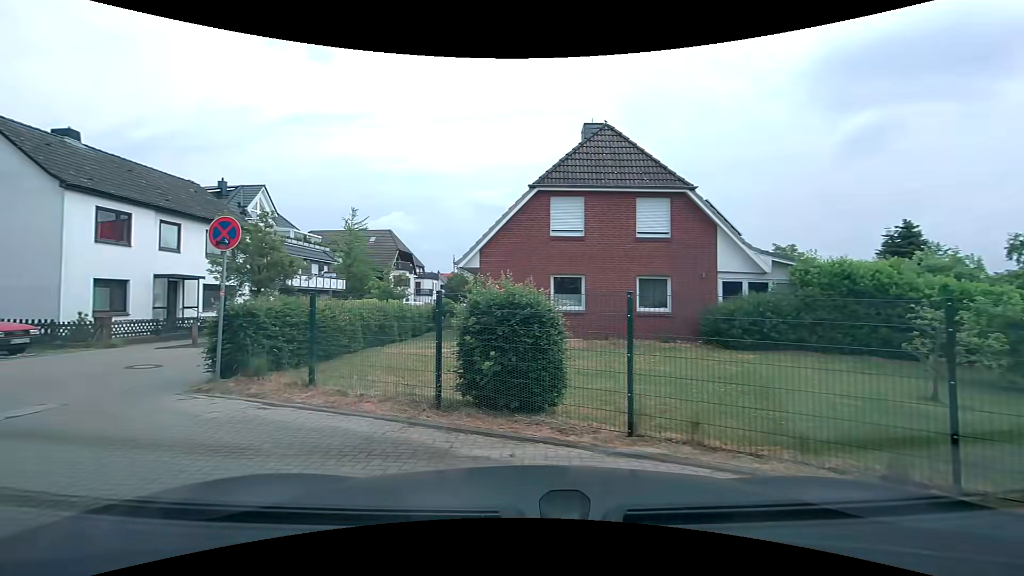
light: Day
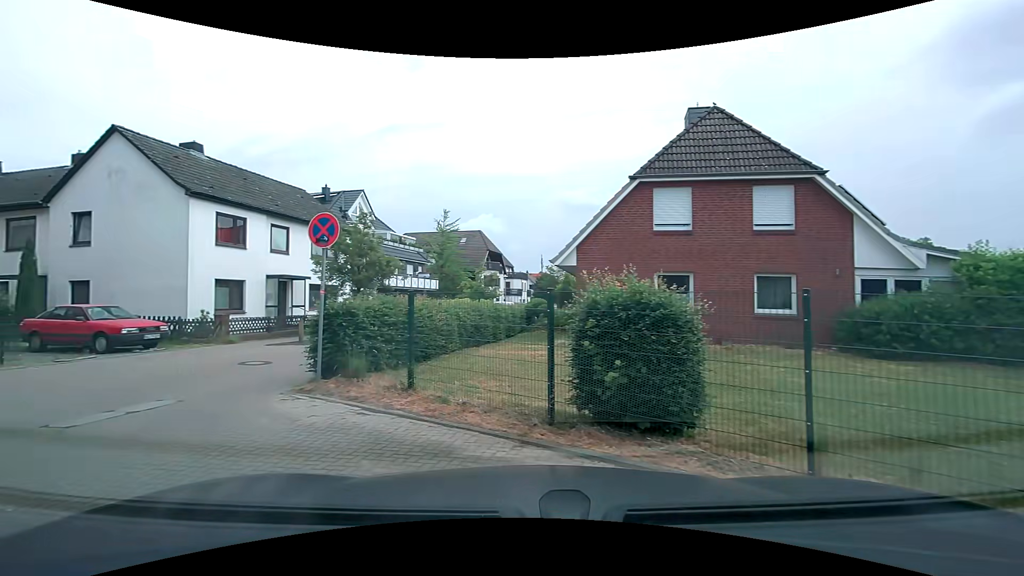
(-0.1, +1.0) m; -9°
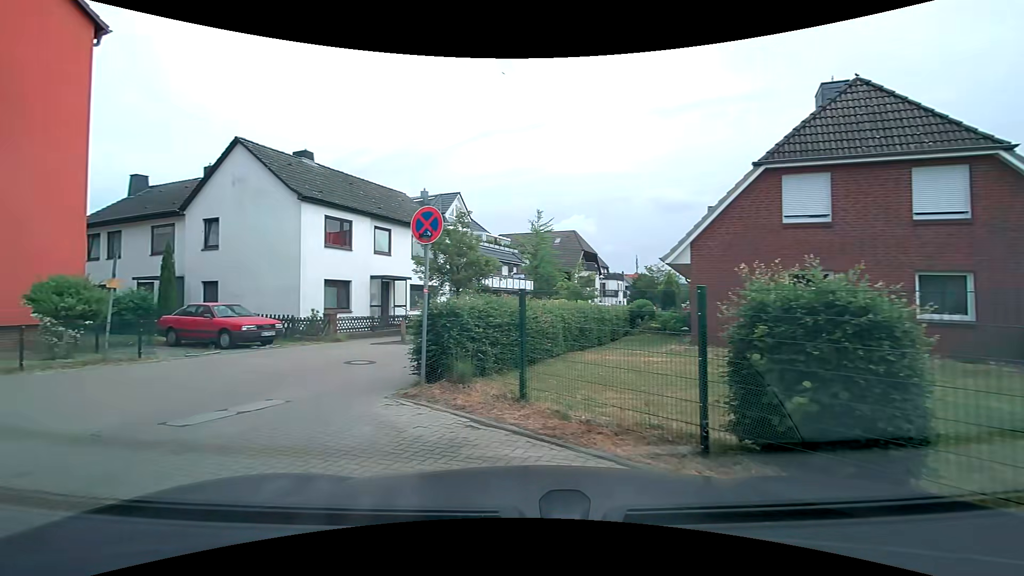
(-0.1, +1.0) m; -10°
